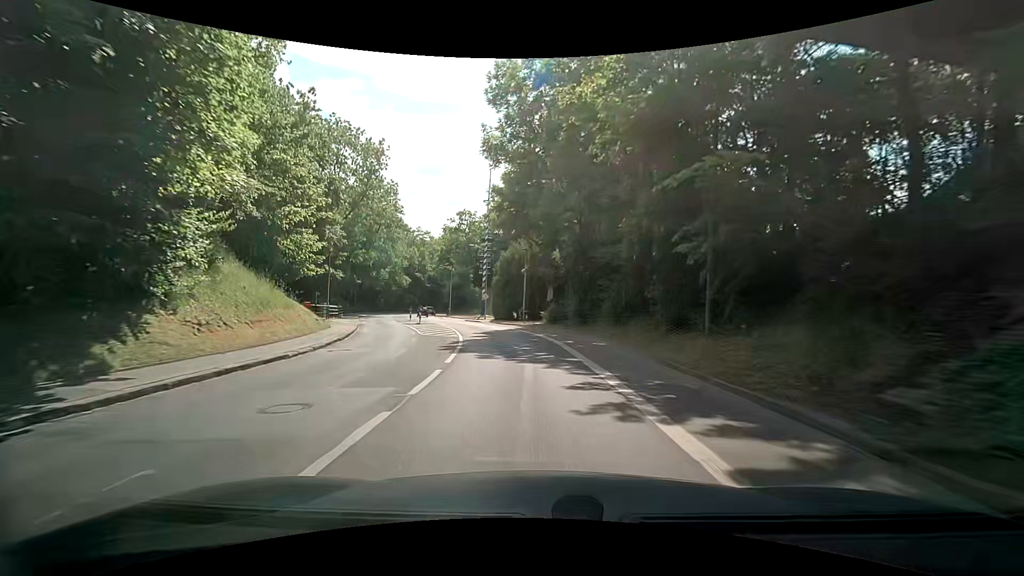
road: secondary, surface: asphalt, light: Day
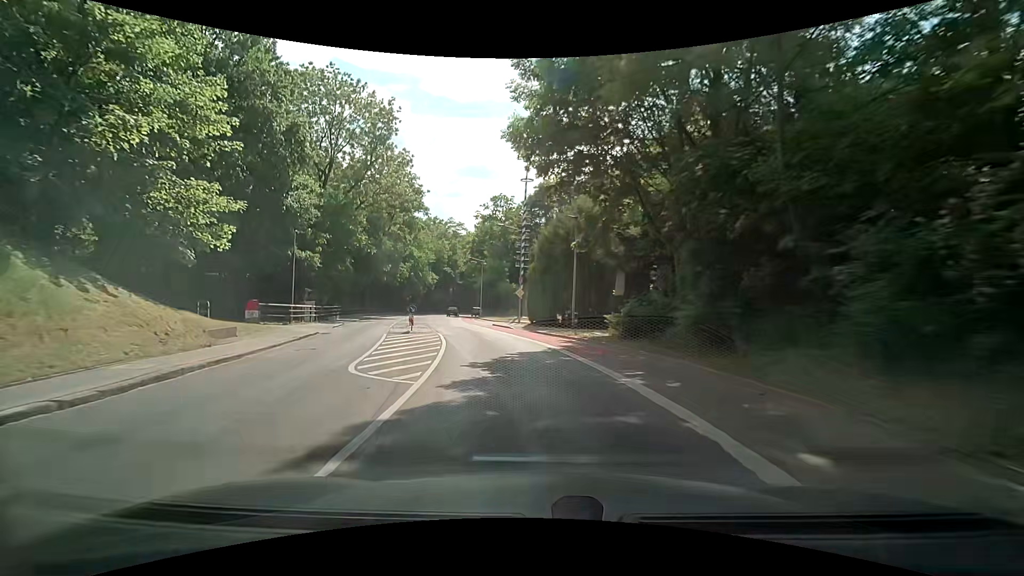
(-0.6, +14.6) m; -5°
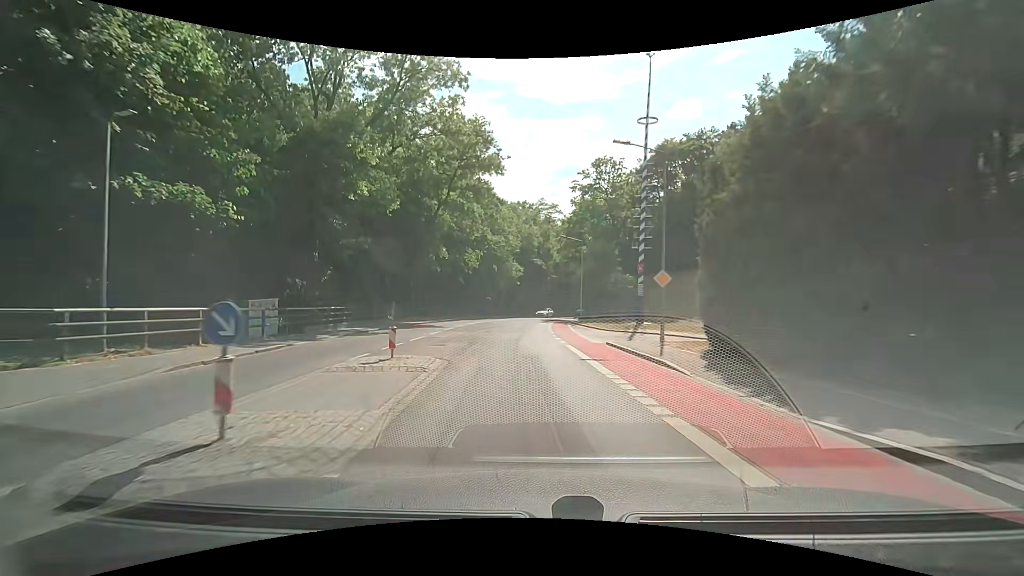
(-2.3, +21.4) m; -12°
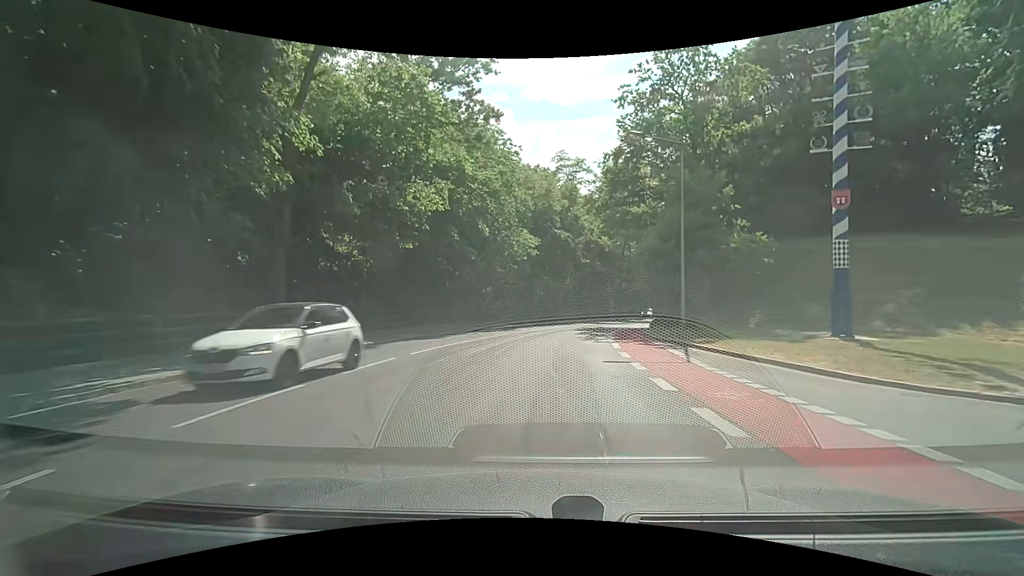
(-1.0, +28.6) m; -2°
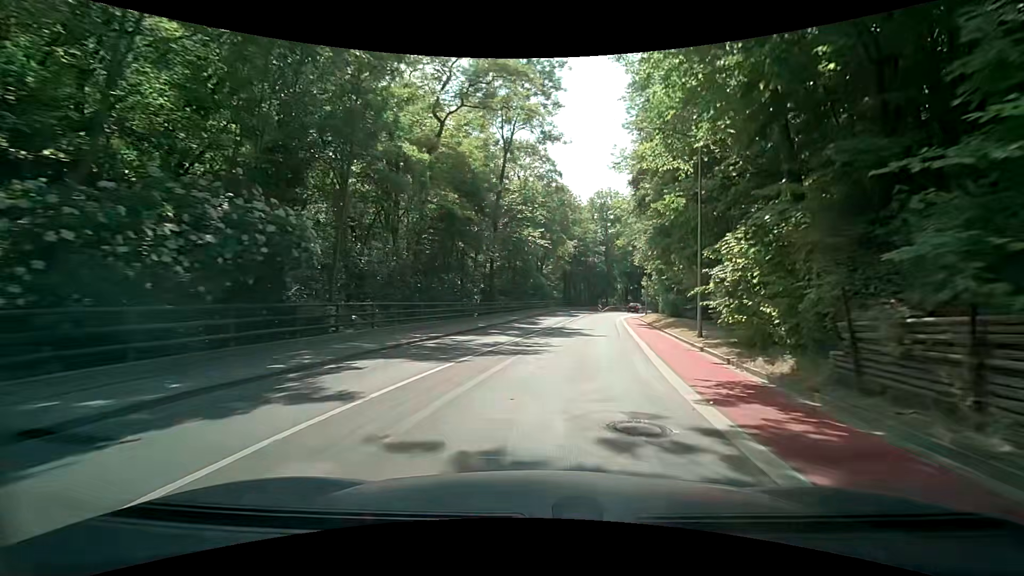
(+3.9, +35.7) m; +17°
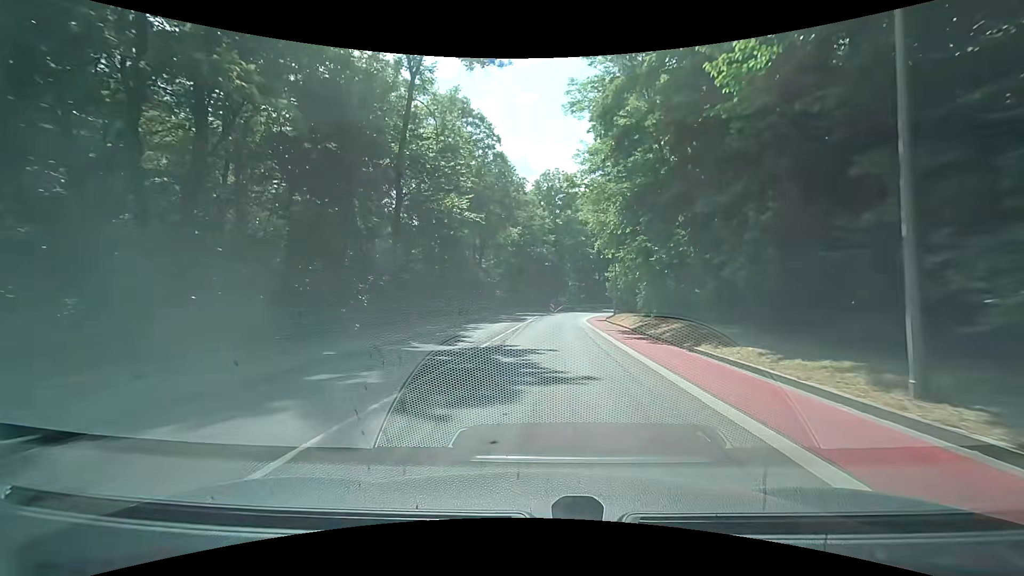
(+0.7, +14.4) m; +5°
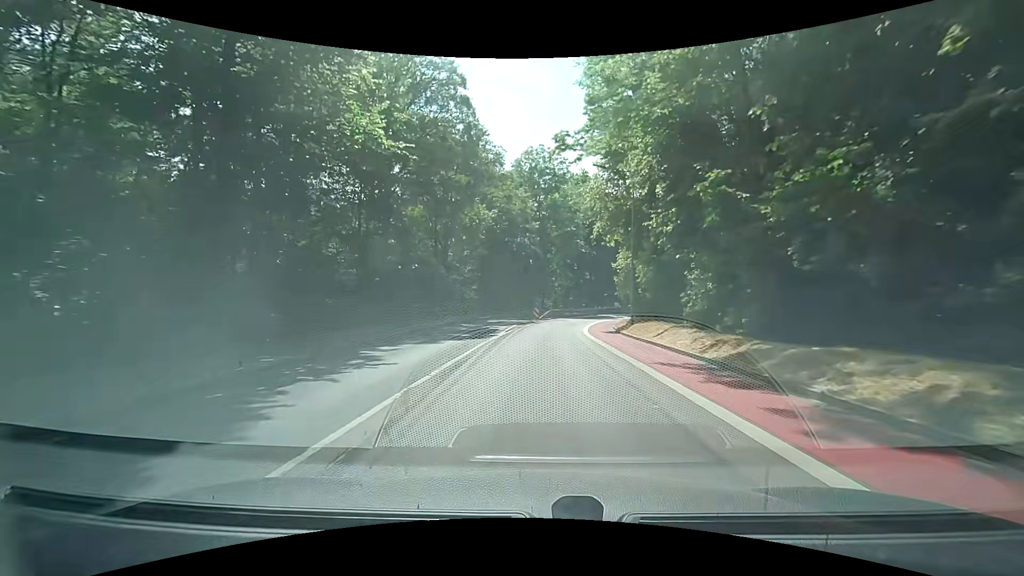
(+0.5, +14.3) m; +2°
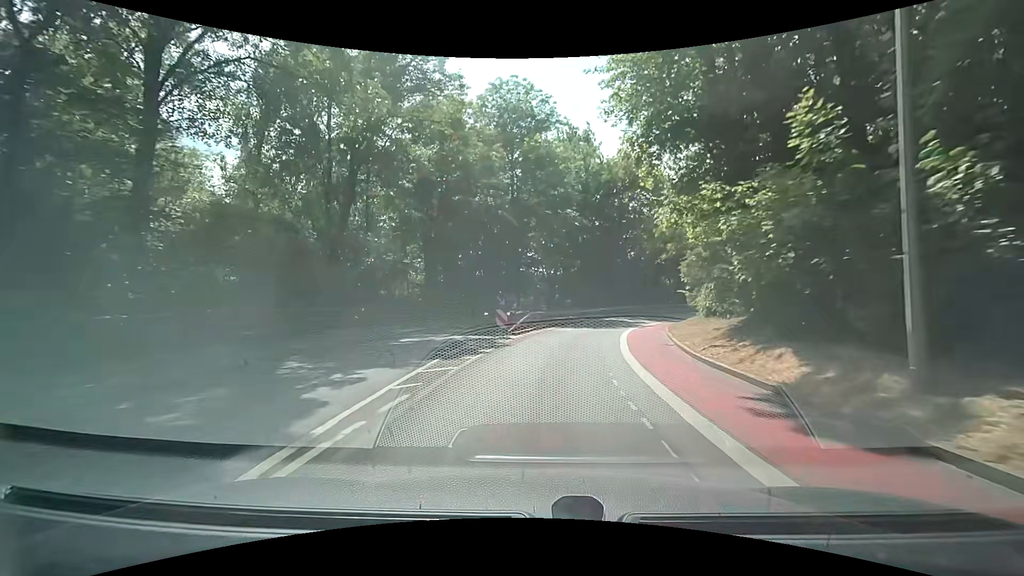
(+0.5, +21.1) m; +4°
(0, +10) (+1, +20) (+3, +30) (+6, +39) (+11, +48) (+19, +54) (+27, +60) (+36, +64) (+46, +65) (+56, +65) m
